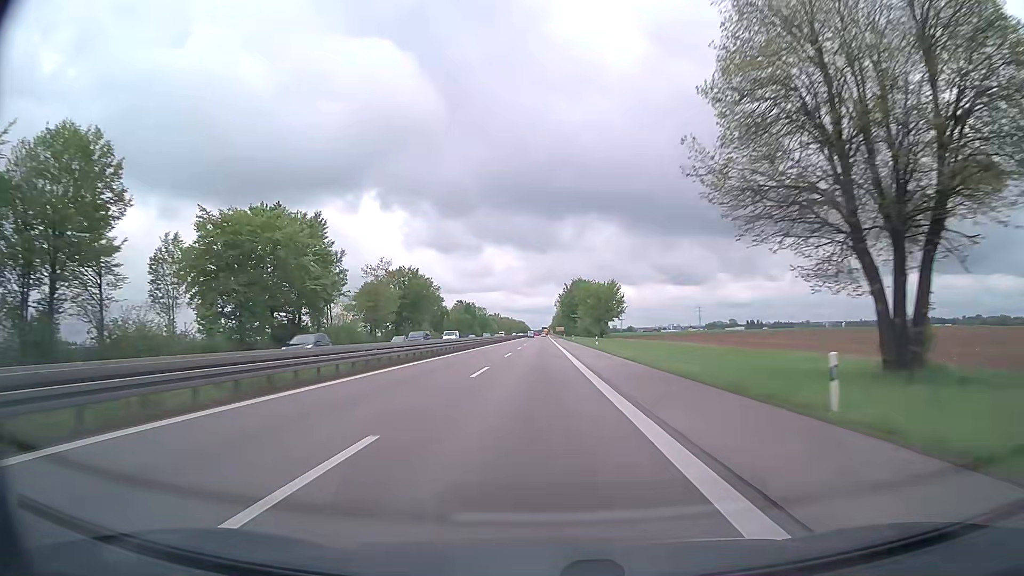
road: trunk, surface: asphalt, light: Day
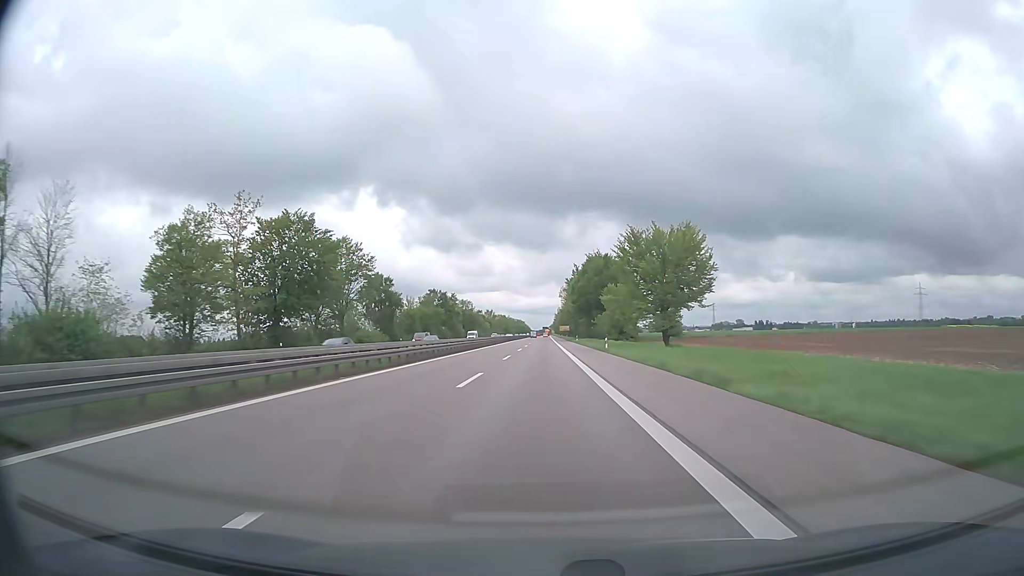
(+0.2, +58.1) m; 0°
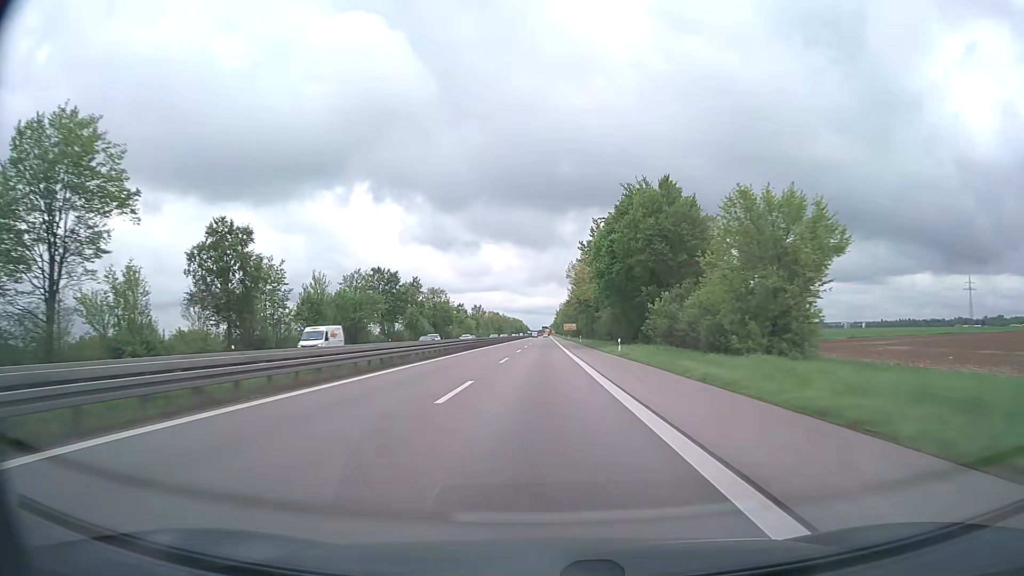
(-0.1, +58.1) m; 0°
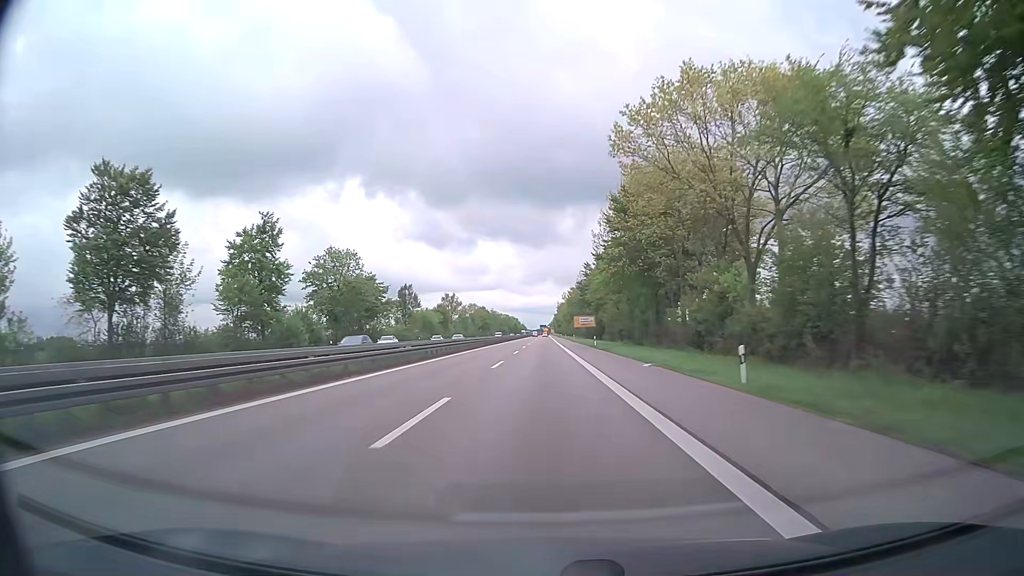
(0.0, +77.4) m; 0°
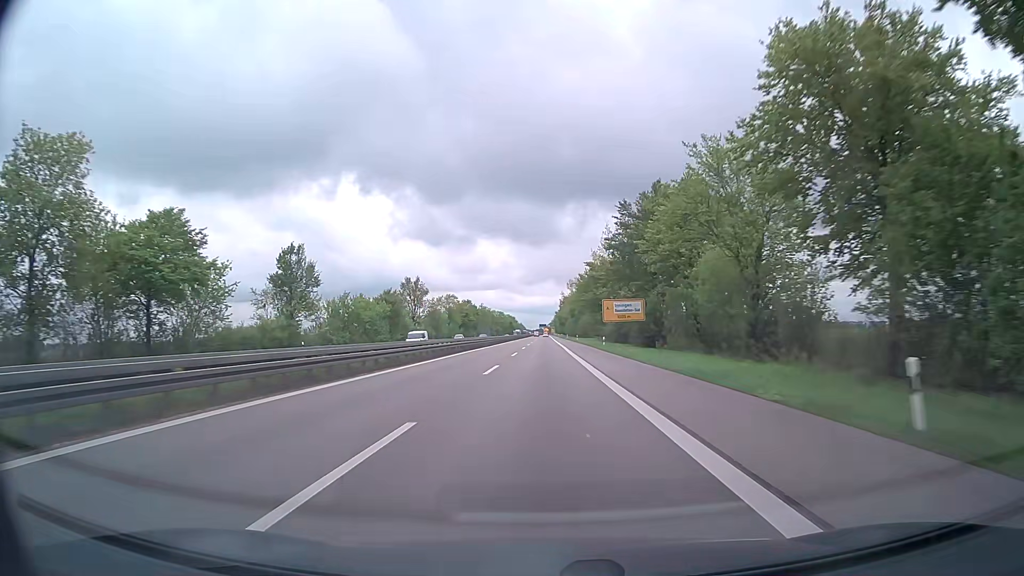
(+0.1, +58.1) m; 0°
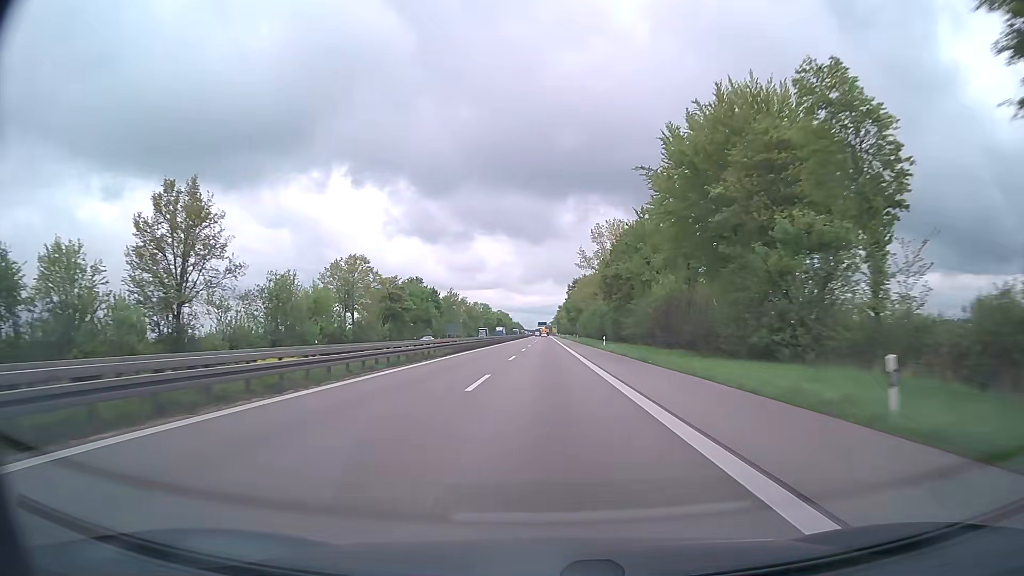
(+0.1, +96.8) m; 0°
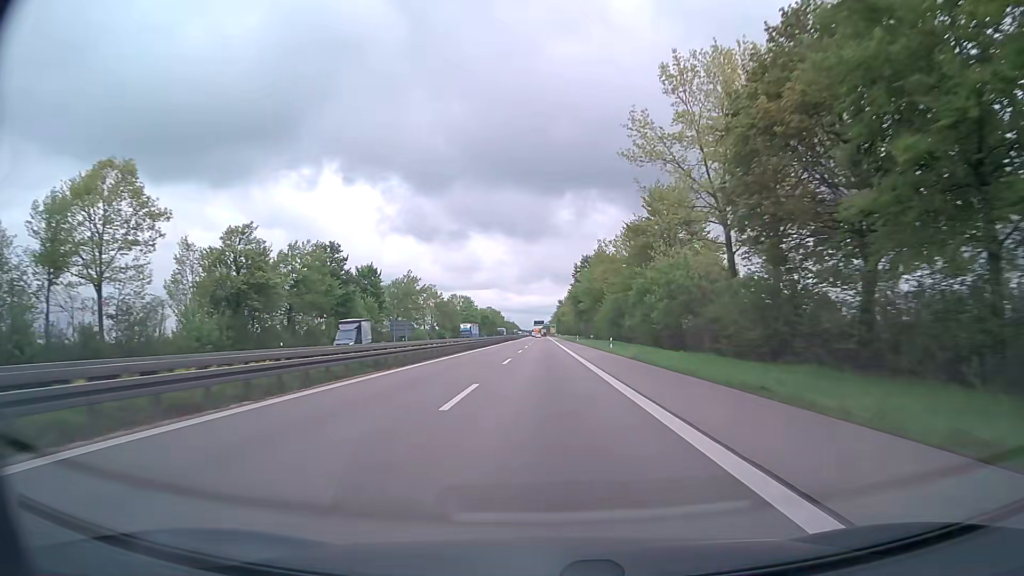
(+0.1, +58.1) m; 0°
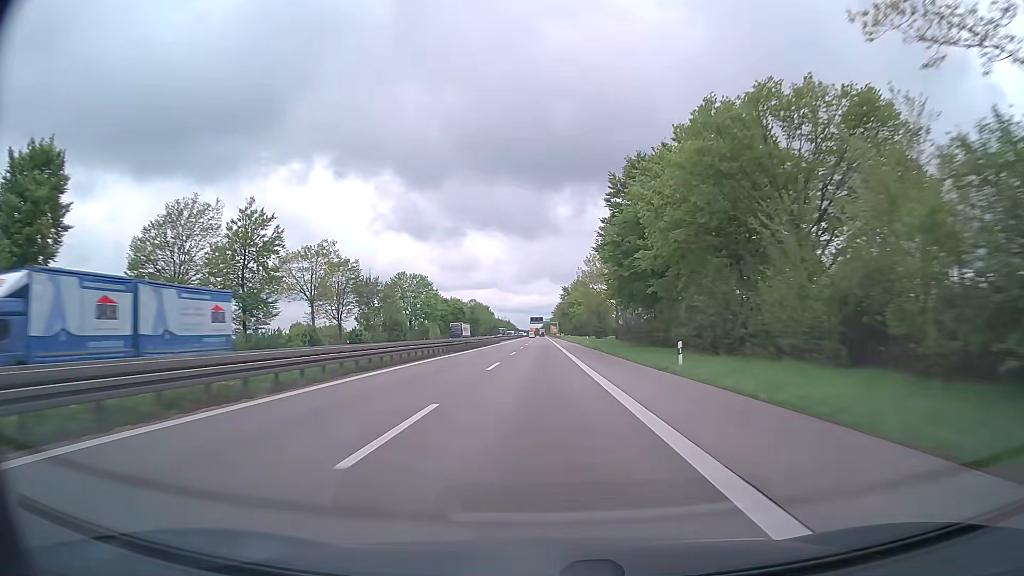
(+0.3, +77.4) m; 0°
(0, +10) (0, +20) (0, +30) (0, +40) (0, +50) (0, +60) (0, +70) (0, +80) (0, +90) (0, +100) m
